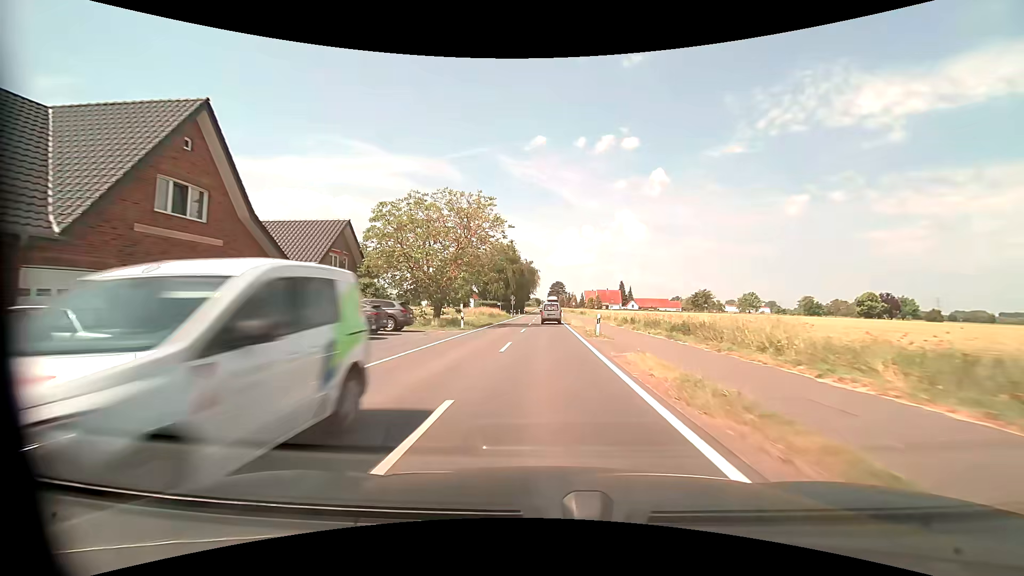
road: tertiary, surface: asphalt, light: Day
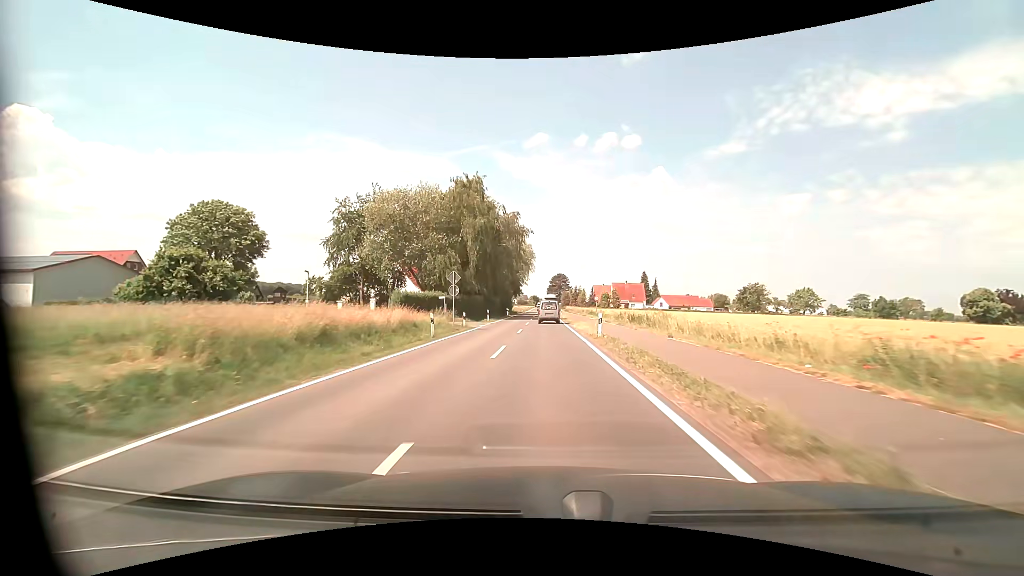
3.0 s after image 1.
(0.0, +50.6) m; 0°
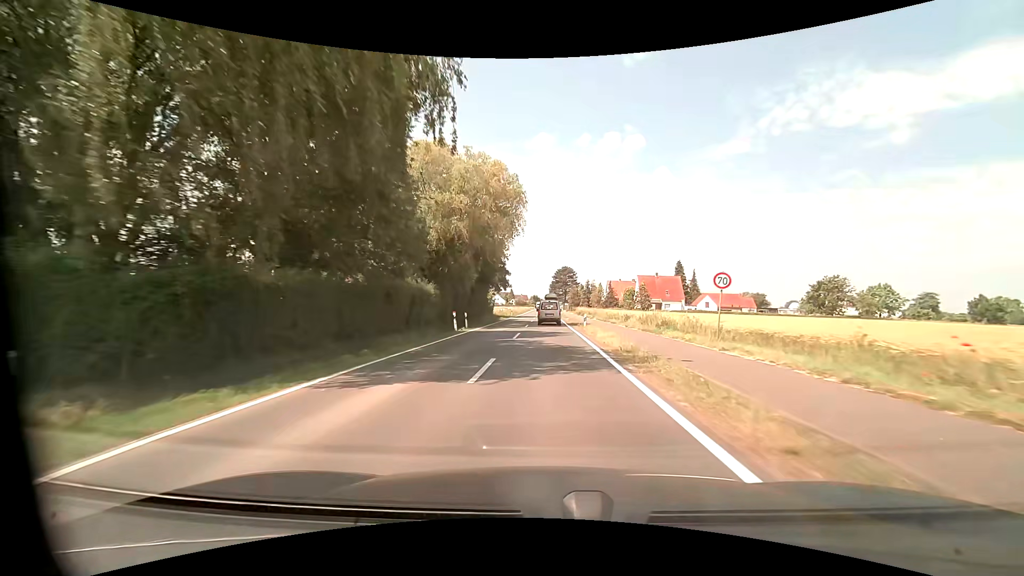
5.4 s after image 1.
(-0.1, +40.4) m; 0°
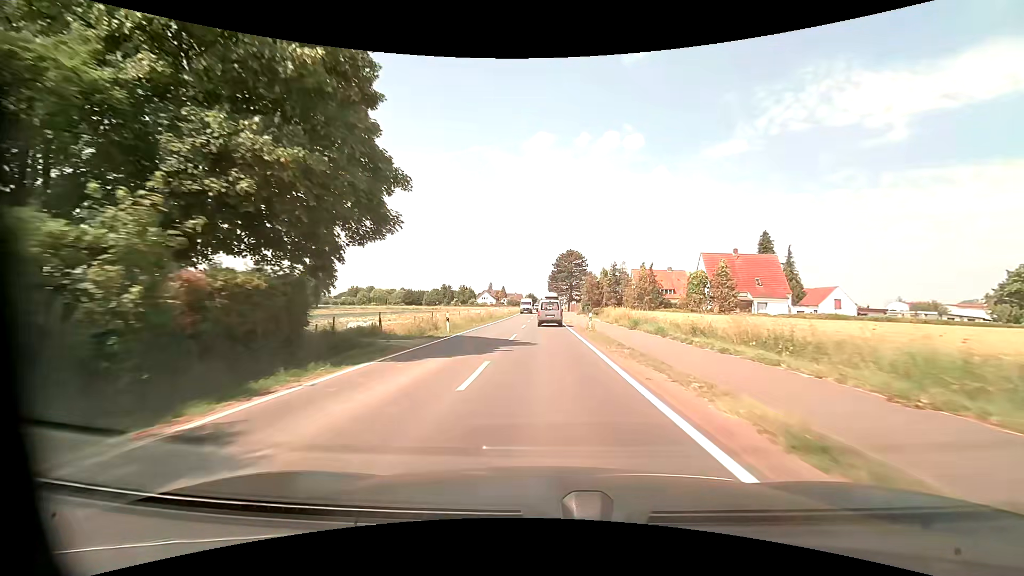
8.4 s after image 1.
(0.0, +48.7) m; 0°
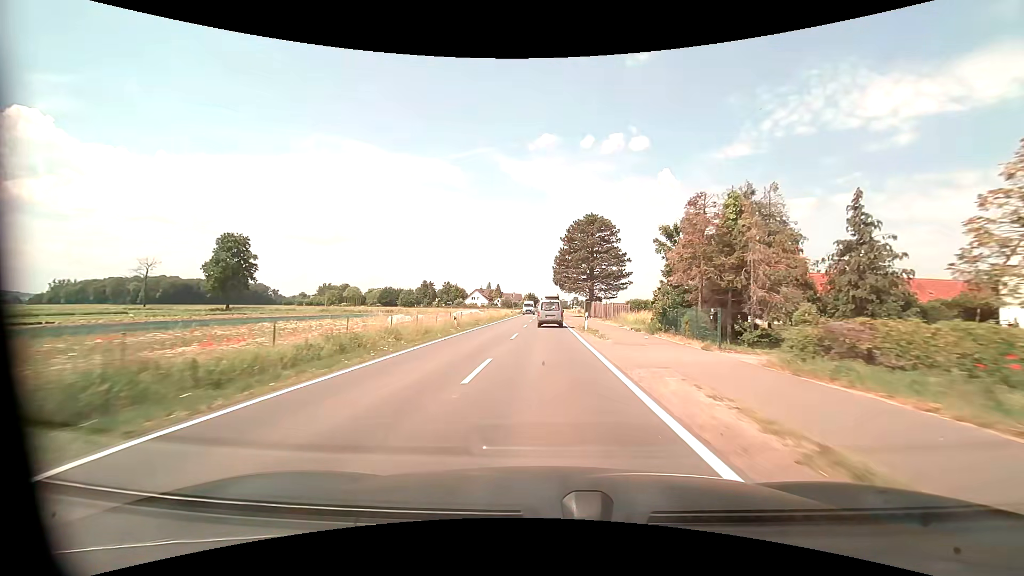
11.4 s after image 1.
(-0.3, +47.3) m; -1°
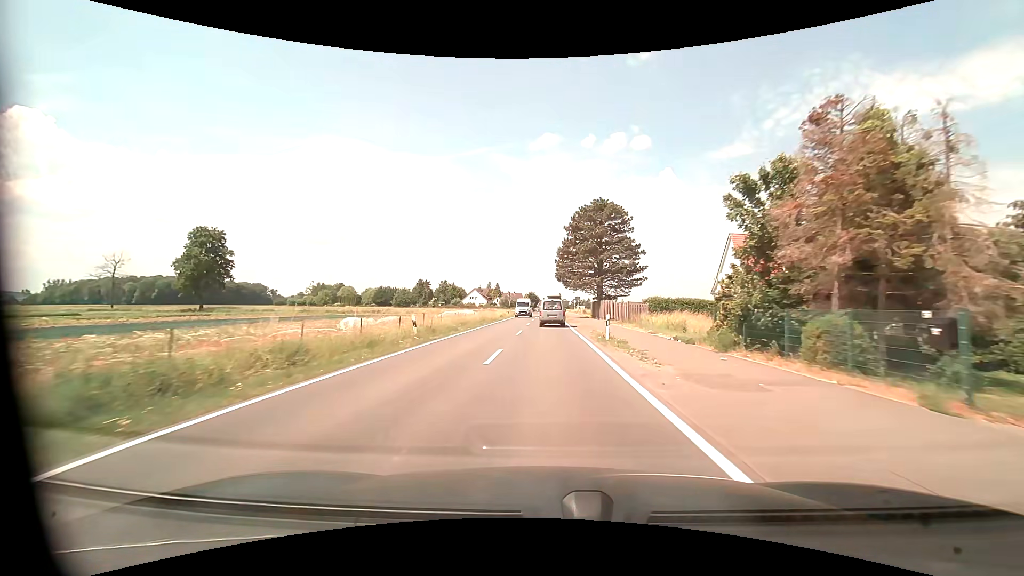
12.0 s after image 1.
(0.0, +9.5) m; 0°
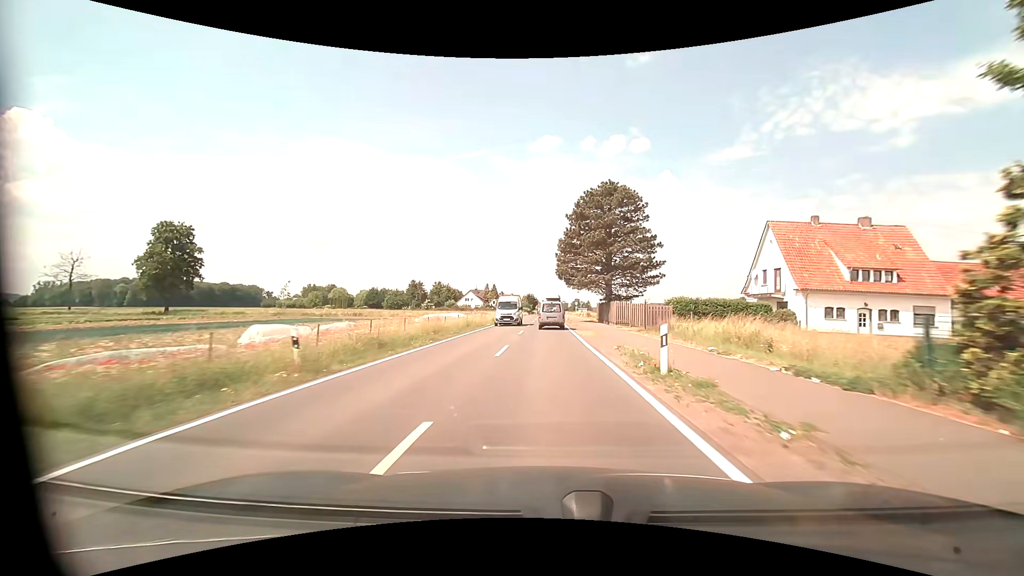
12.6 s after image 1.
(0.0, +9.5) m; 0°
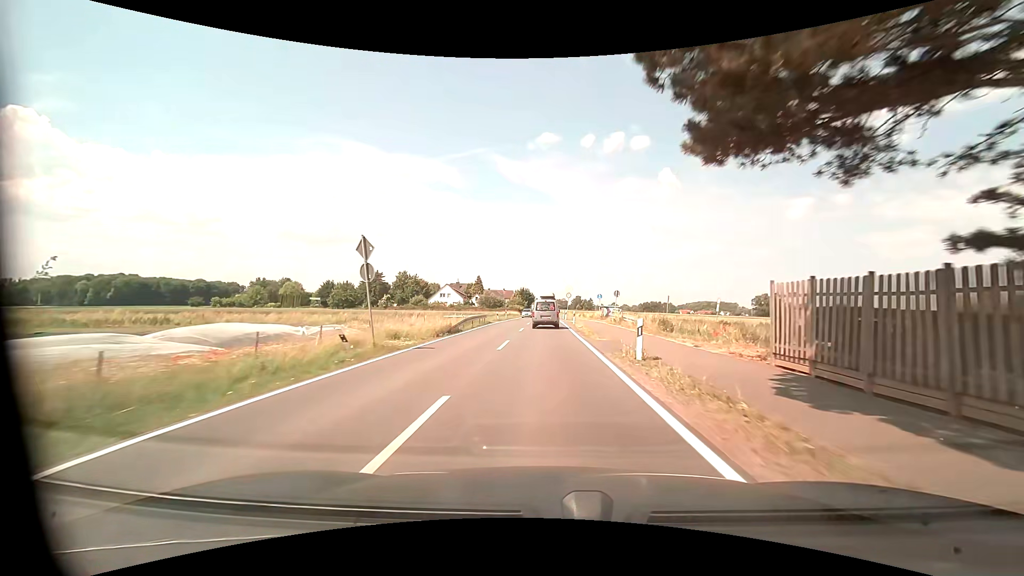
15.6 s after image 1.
(+0.2, +46.6) m; 0°
(0, +10) (0, +20) (0, +30) (0, +40) (0, +50) (0, +60) (0, +70) (0, +80) (0, +90) (0, +100) m
